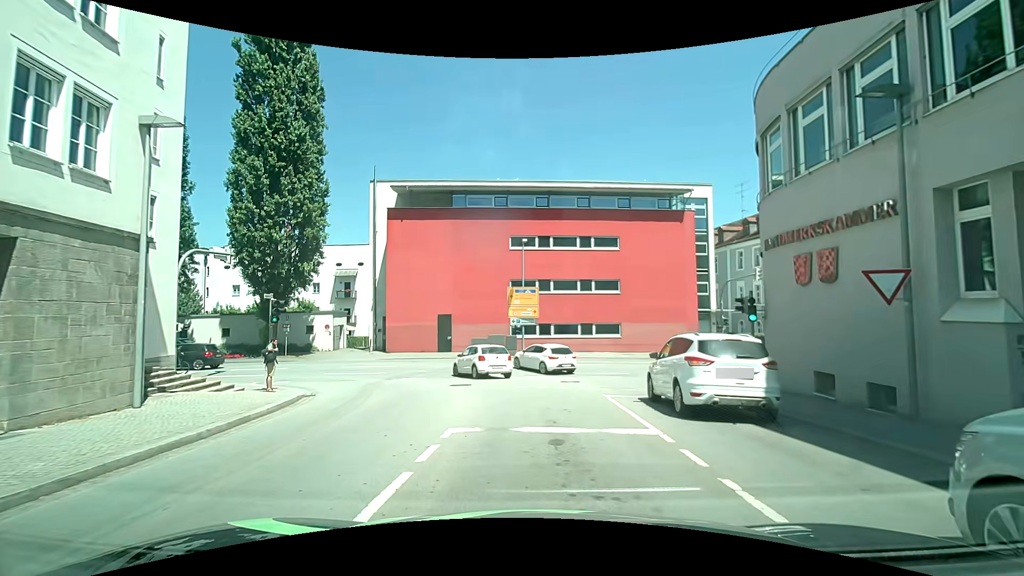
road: tertiary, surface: asphalt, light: Day
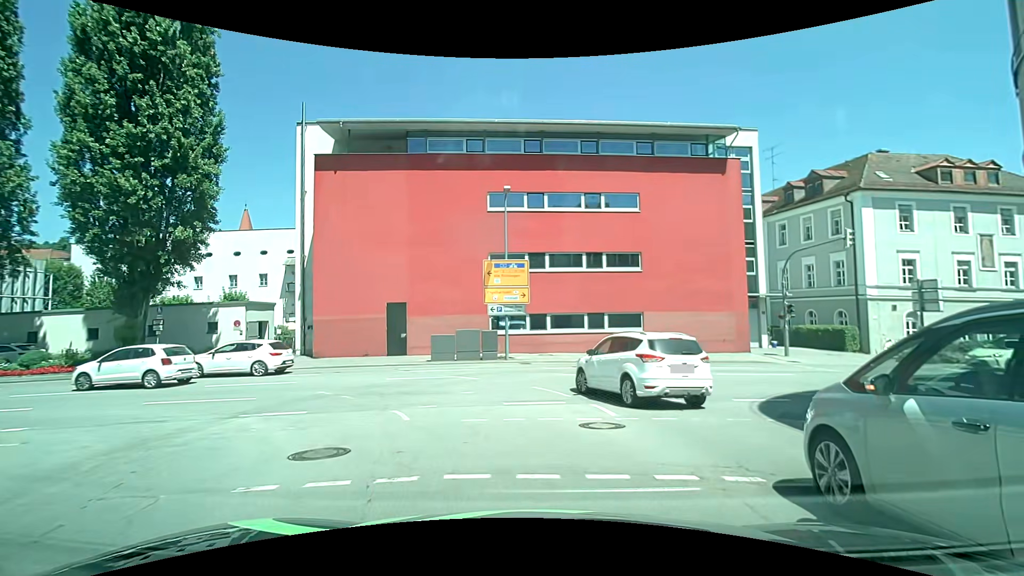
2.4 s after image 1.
(0.0, +11.3) m; 0°
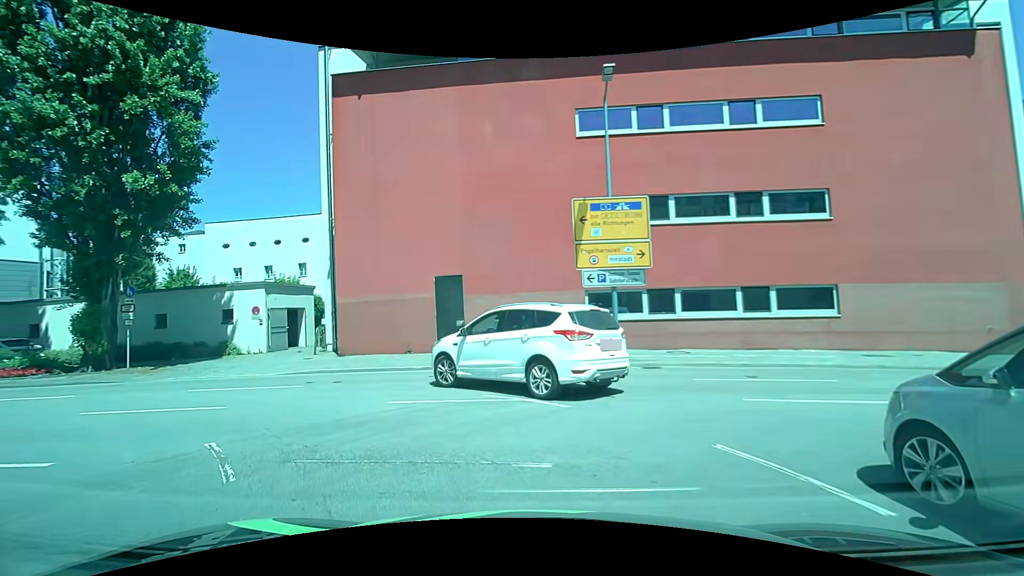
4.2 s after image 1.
(-0.3, +9.2) m; -7°
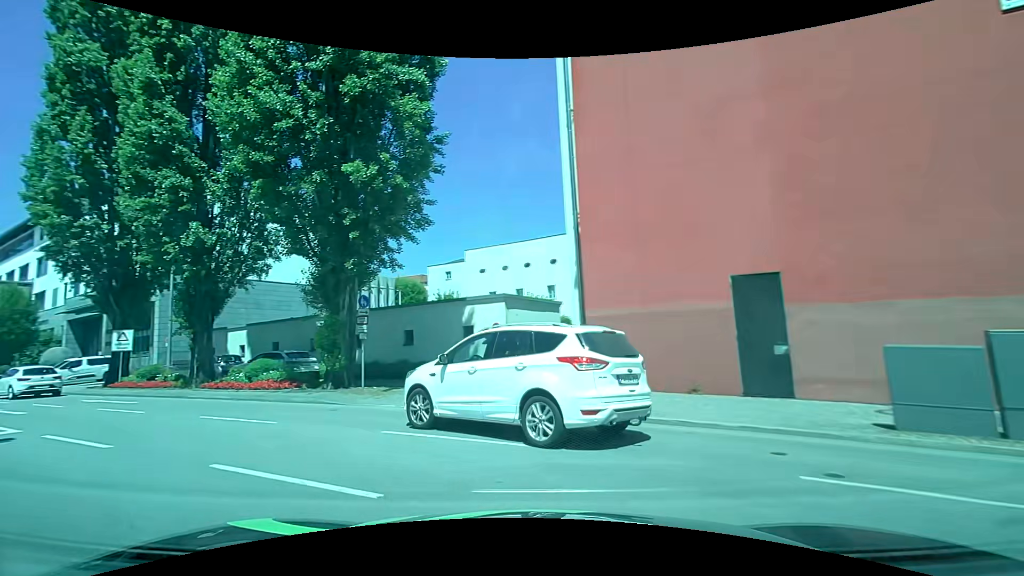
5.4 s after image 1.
(-1.1, +6.0) m; -26°
